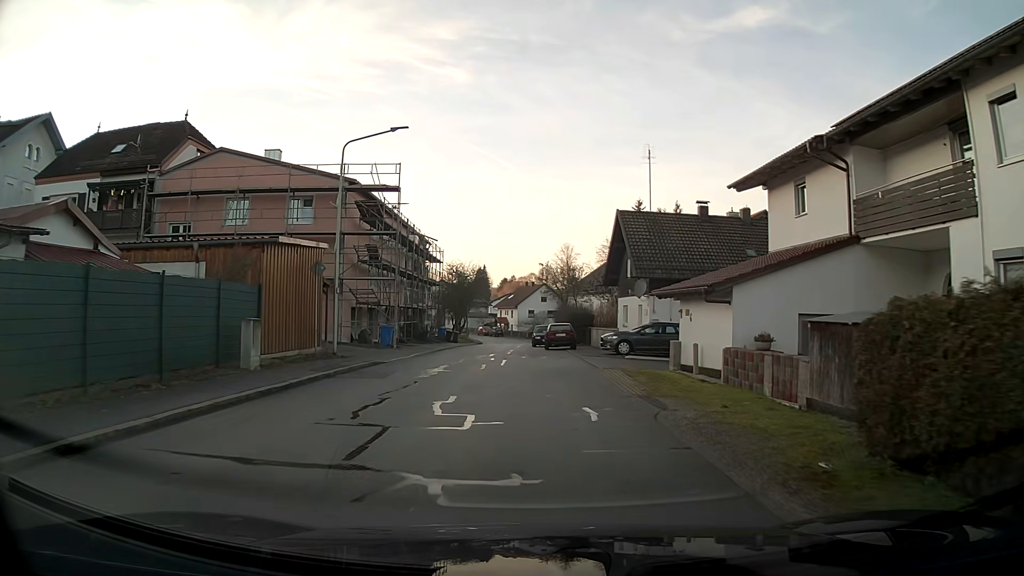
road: tertiary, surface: asphalt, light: Day
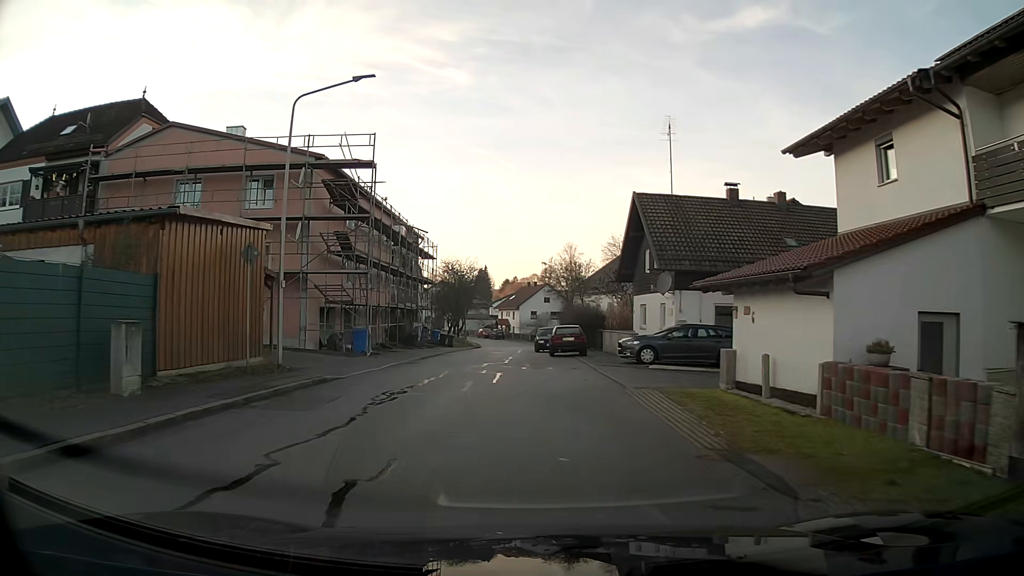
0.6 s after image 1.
(0.0, +5.3) m; -1°
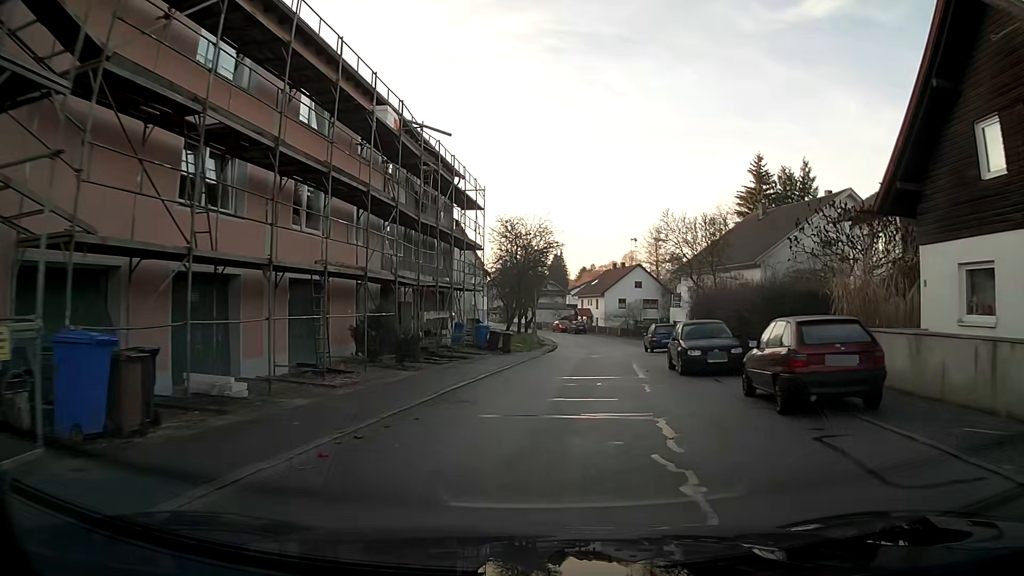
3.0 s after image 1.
(-1.4, +21.1) m; -5°
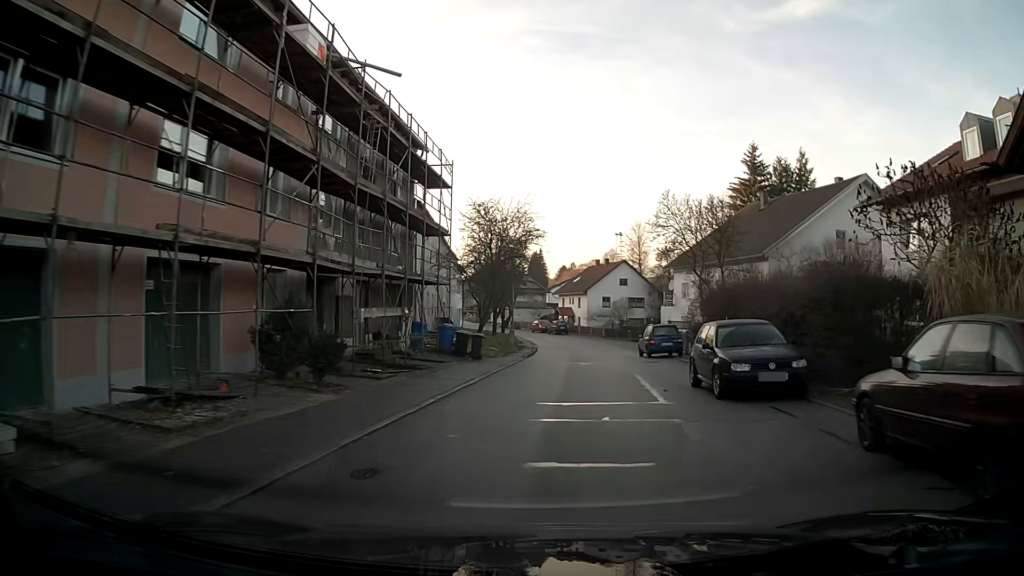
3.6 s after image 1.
(+0.1, +5.5) m; +2°
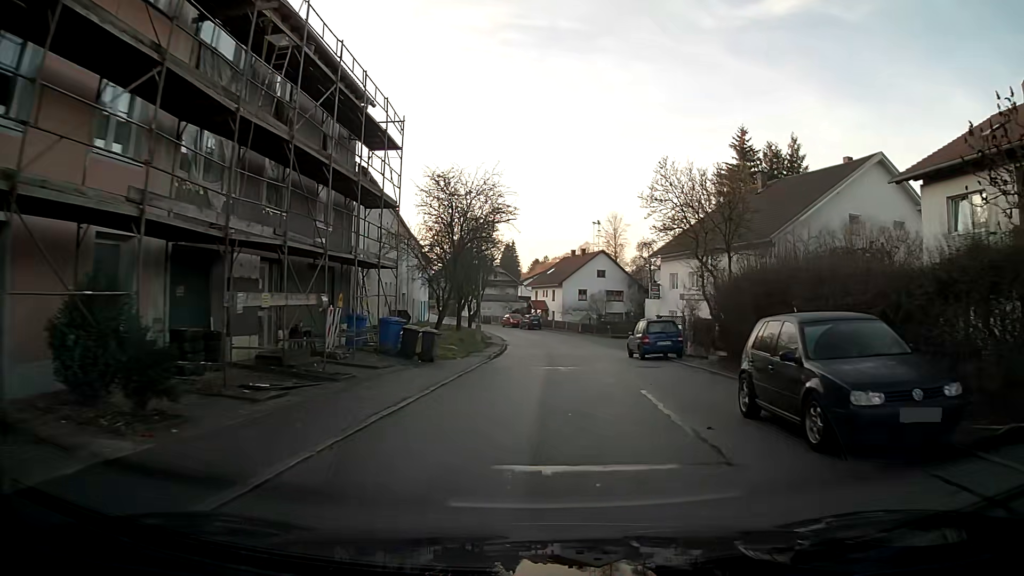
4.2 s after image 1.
(+0.2, +5.5) m; +3°
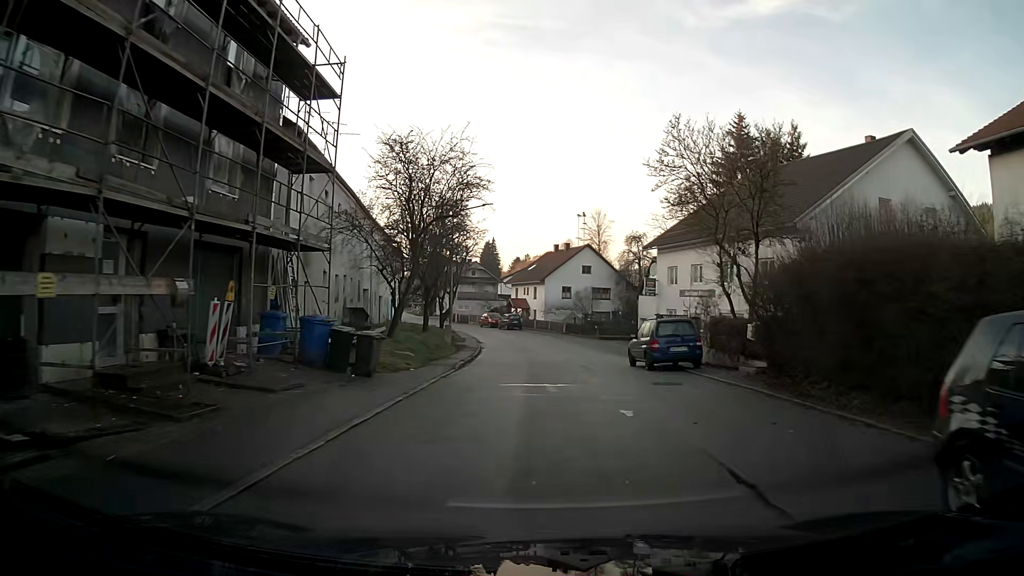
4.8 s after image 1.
(+0.1, +5.6) m; +1°
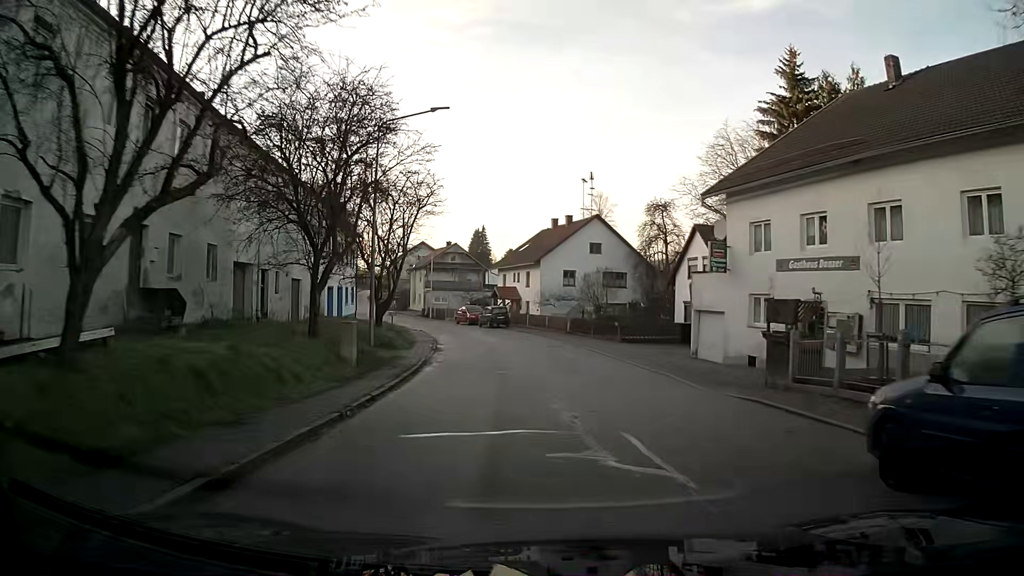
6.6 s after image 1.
(-0.2, +17.1) m; -1°
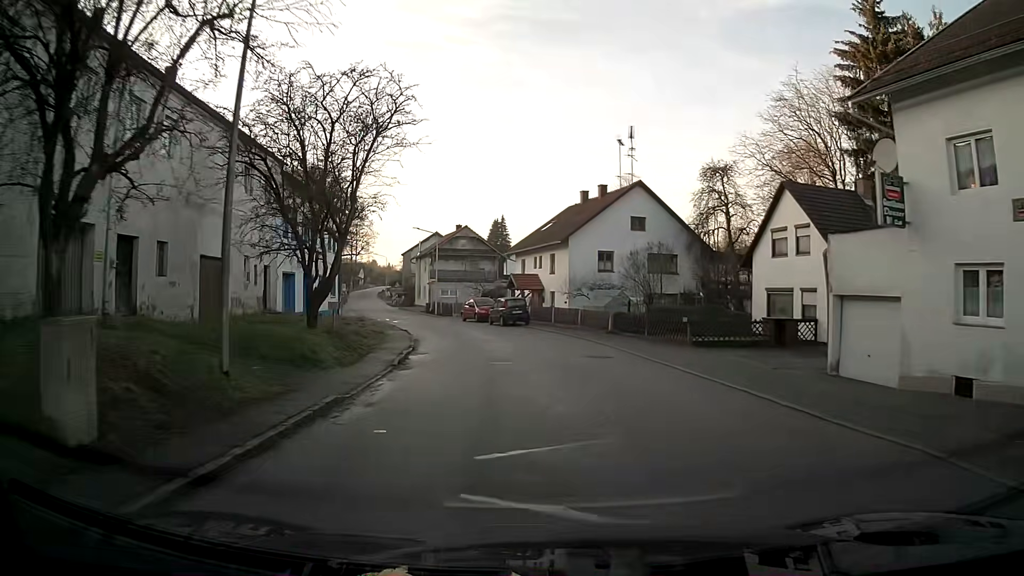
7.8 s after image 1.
(-0.1, +11.7) m; -2°
(0, +10) (-1, +20) (-3, +30) (-6, +39) (-9, +49) (-12, +58) (-15, +68) (-18, +77) (-21, +87) (-23, +97) m
